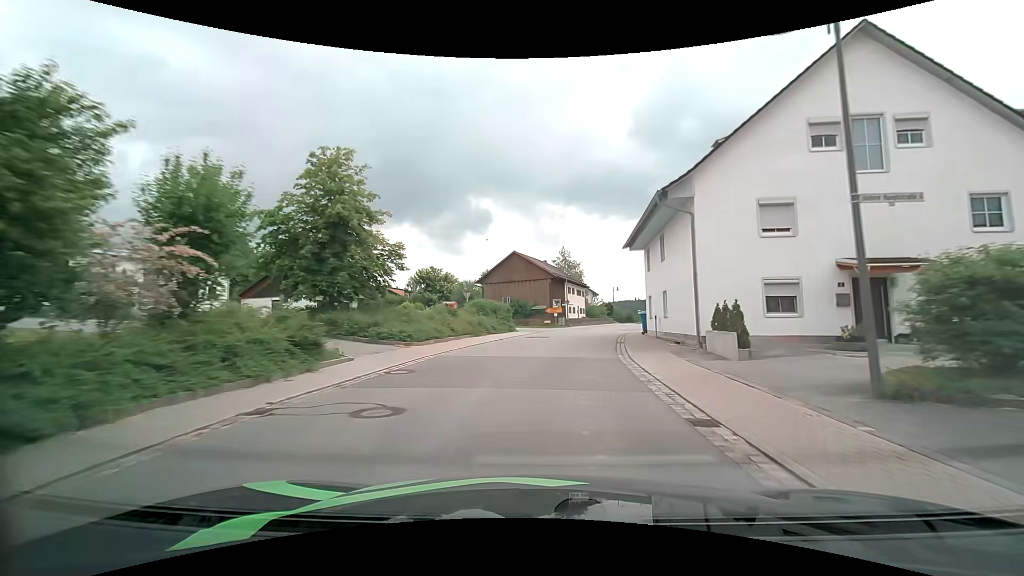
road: secondary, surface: asphalt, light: Day
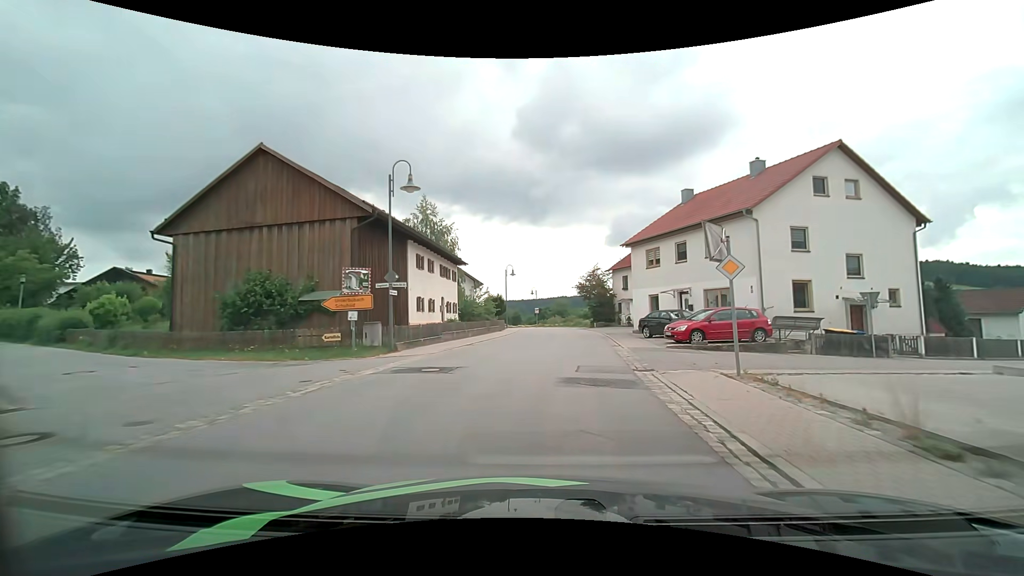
(+3.7, +35.3) m; +13°
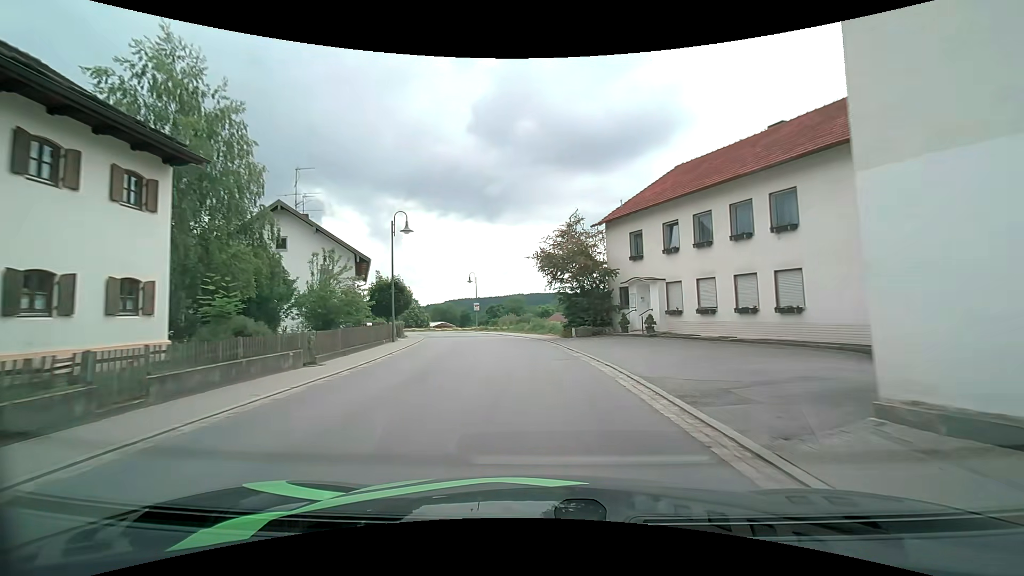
(+2.0, +28.1) m; +6°
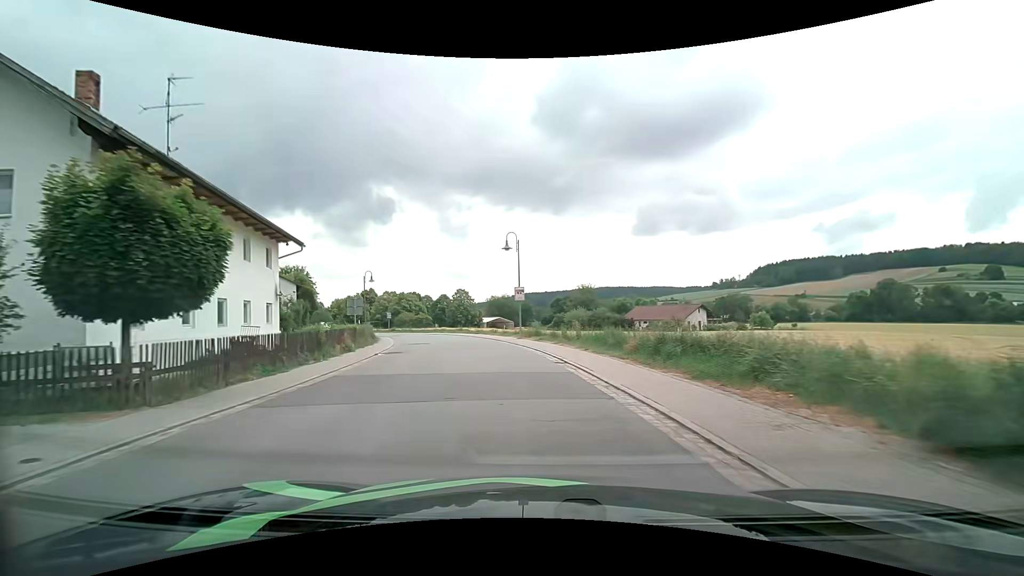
(-1.6, +26.7) m; -8°
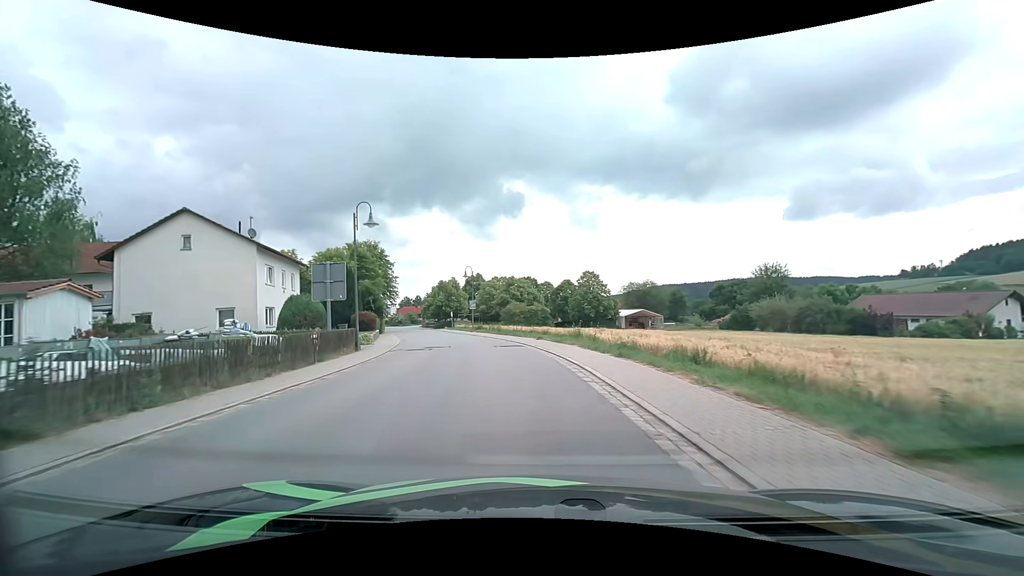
(-3.9, +32.4) m; -15°
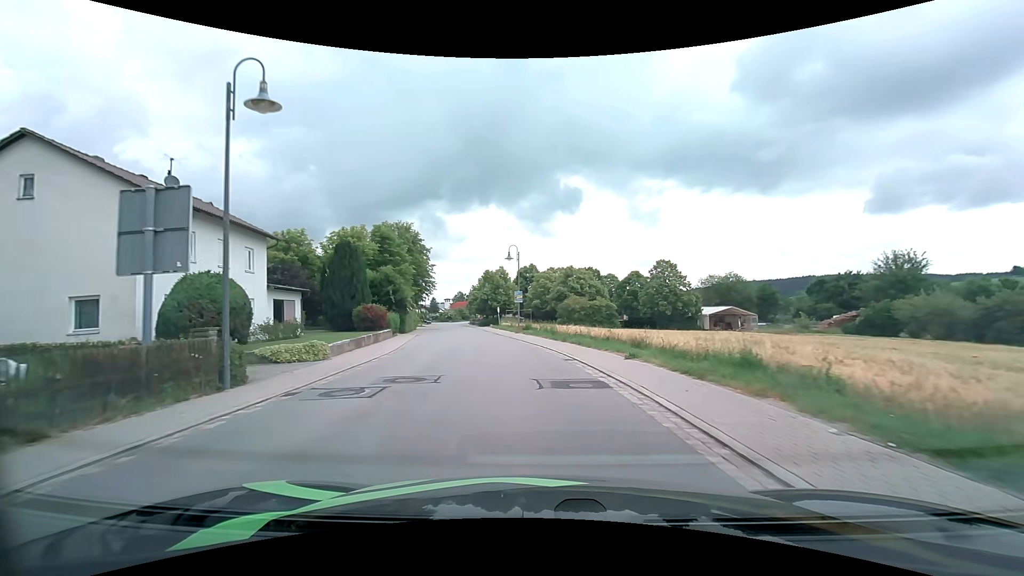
(-0.8, +13.9) m; -6°
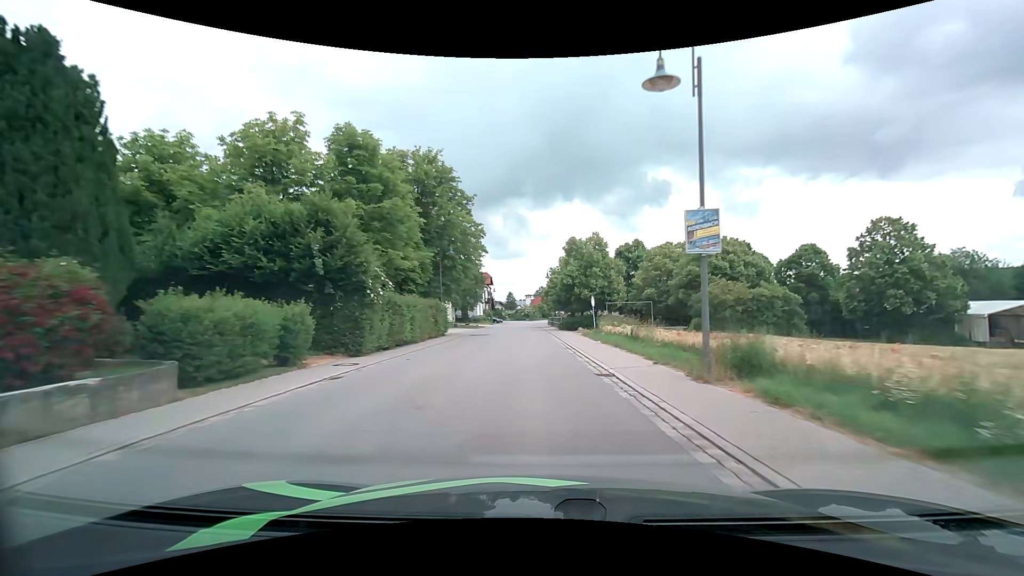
(-2.9, +29.5) m; -10°
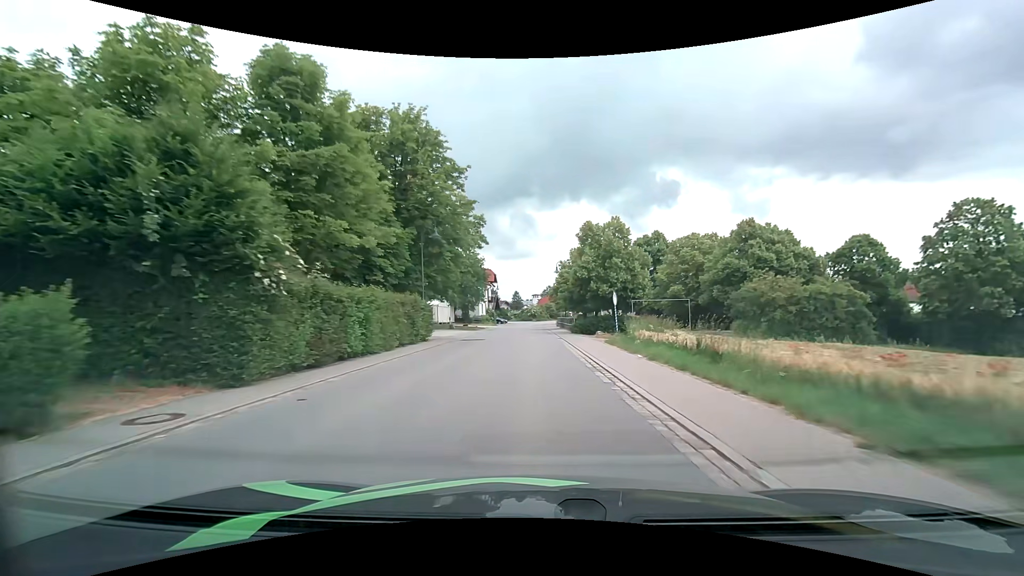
(-0.1, +7.8) m; -1°
(0, +10) (0, +20) (0, +30) (0, +40) (0, +50) (-1, +60) (-1, +70) (-1, +80) (0, +90) (+1, +100) m
